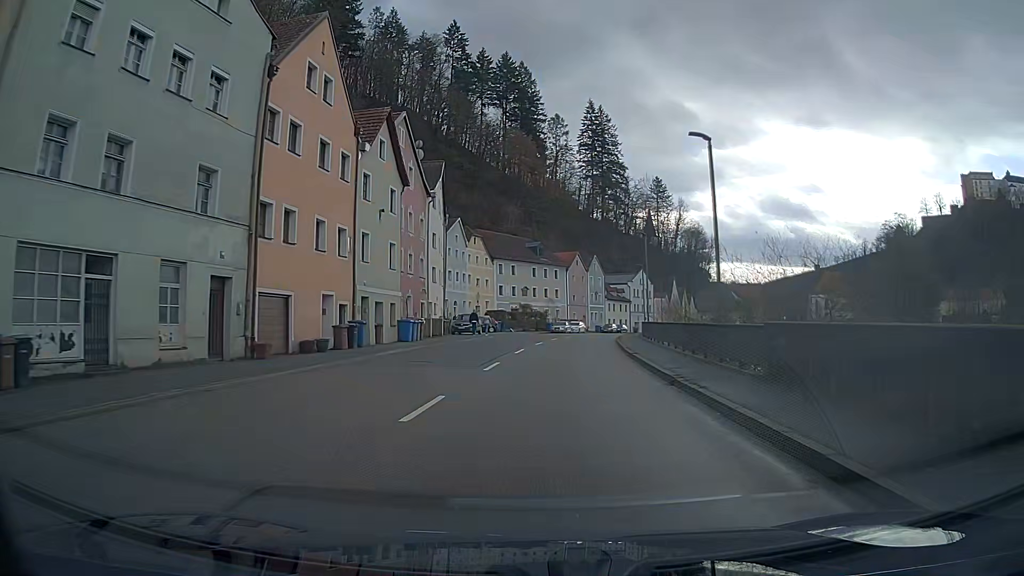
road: primary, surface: asphalt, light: Day
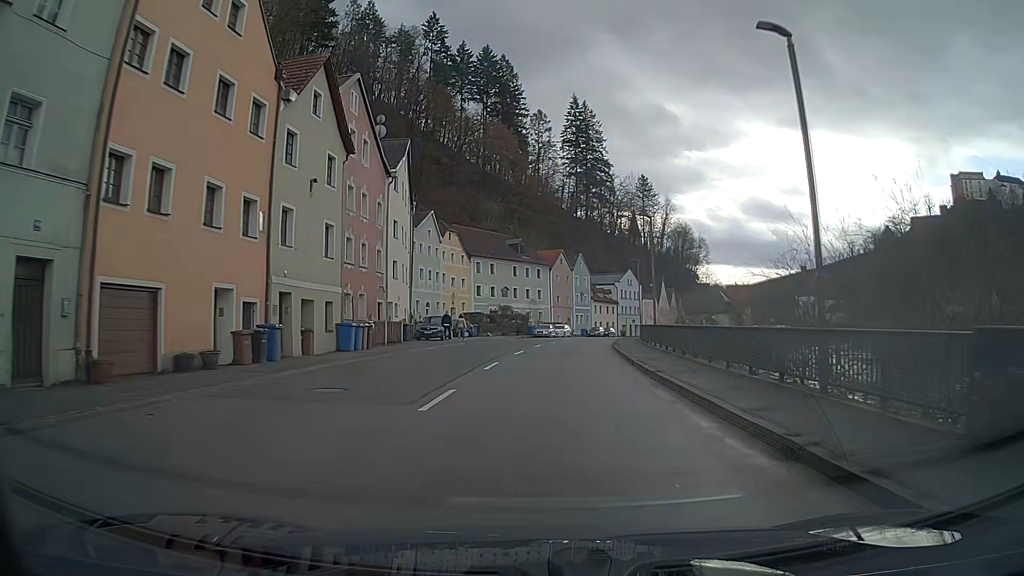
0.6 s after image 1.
(+0.1, +7.5) m; +2°
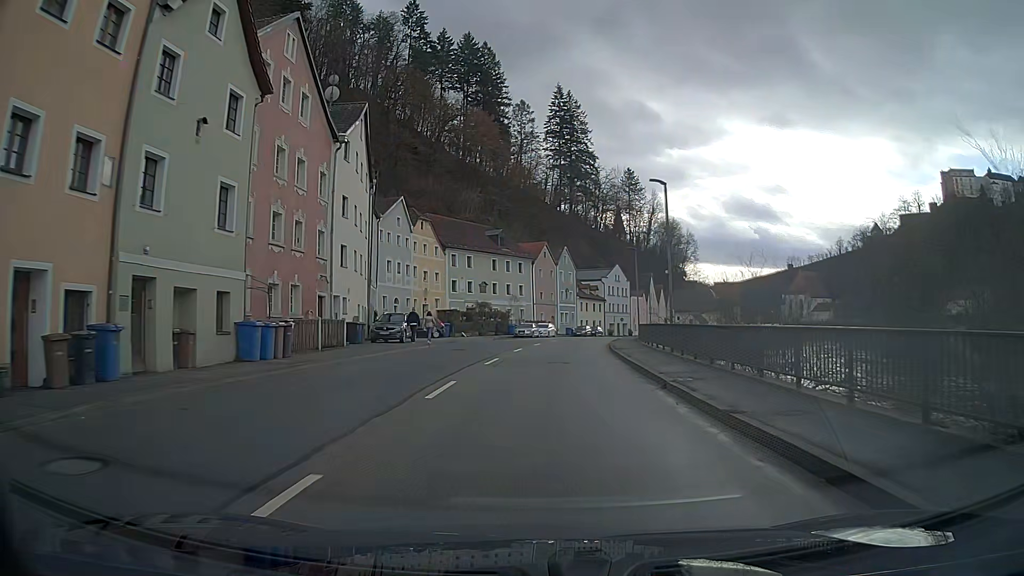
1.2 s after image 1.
(+0.1, +7.5) m; +1°
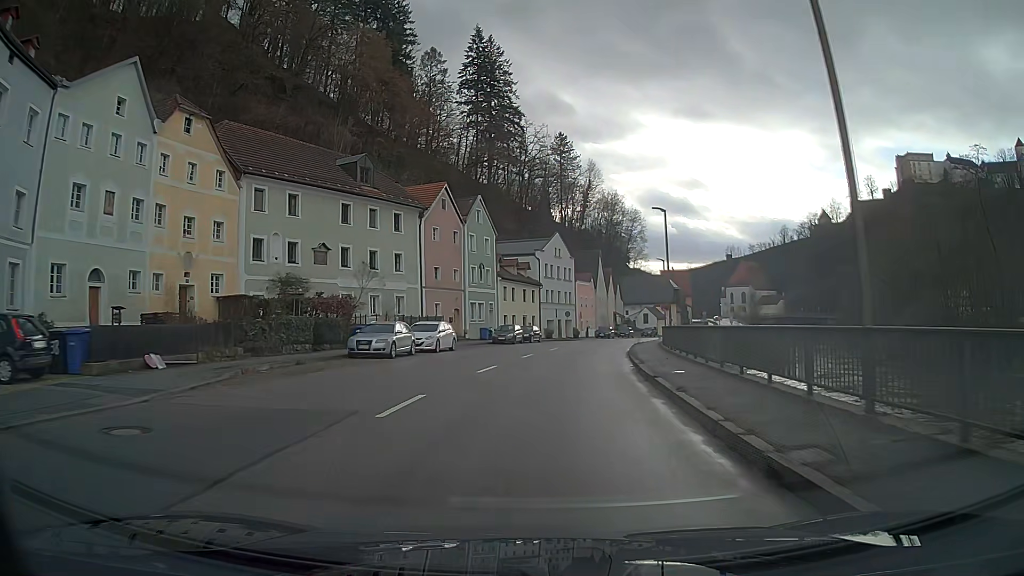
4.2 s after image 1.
(+2.1, +37.9) m; +7°
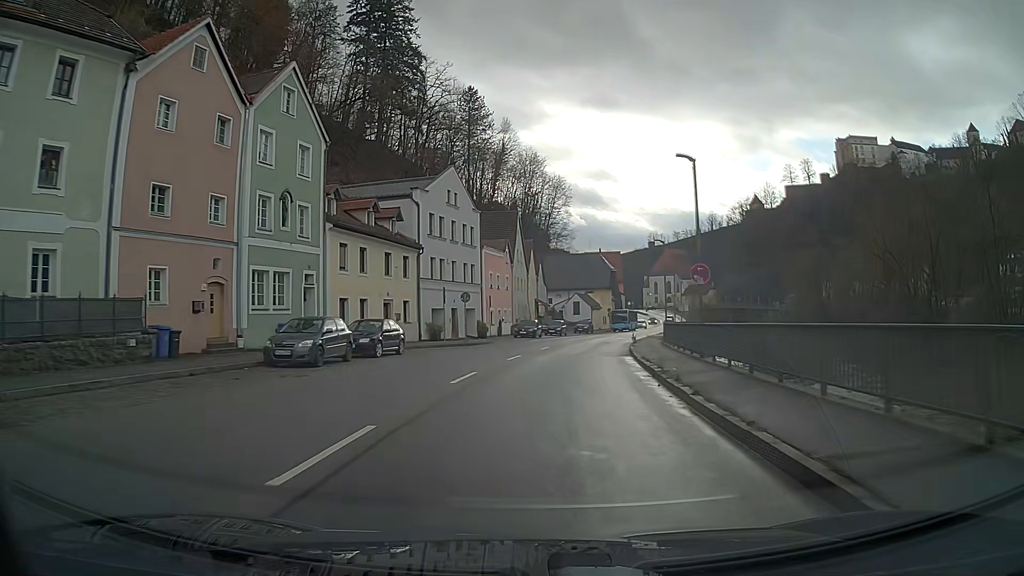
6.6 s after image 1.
(+2.0, +30.6) m; +7°
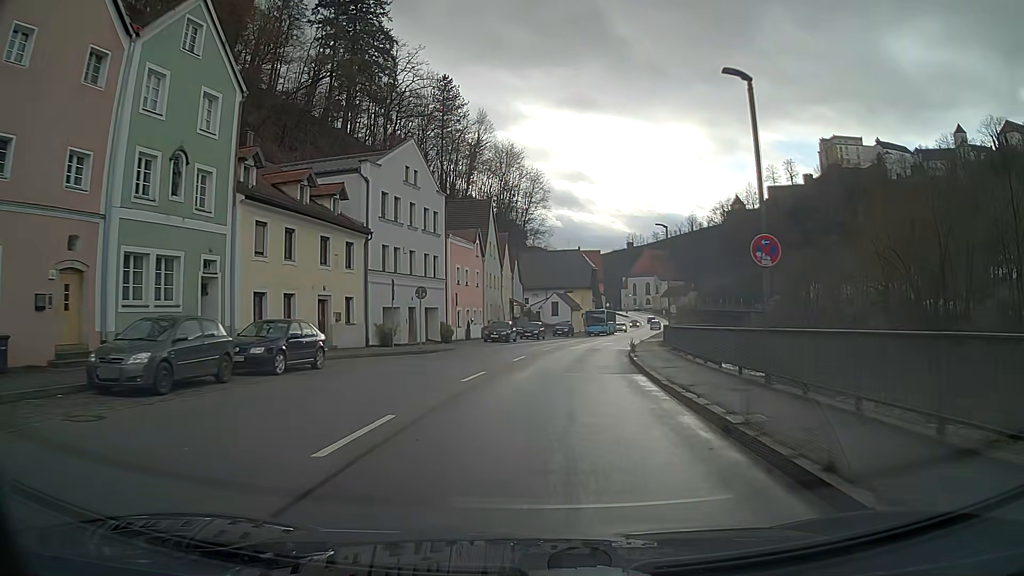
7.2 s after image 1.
(+0.1, +7.7) m; +2°
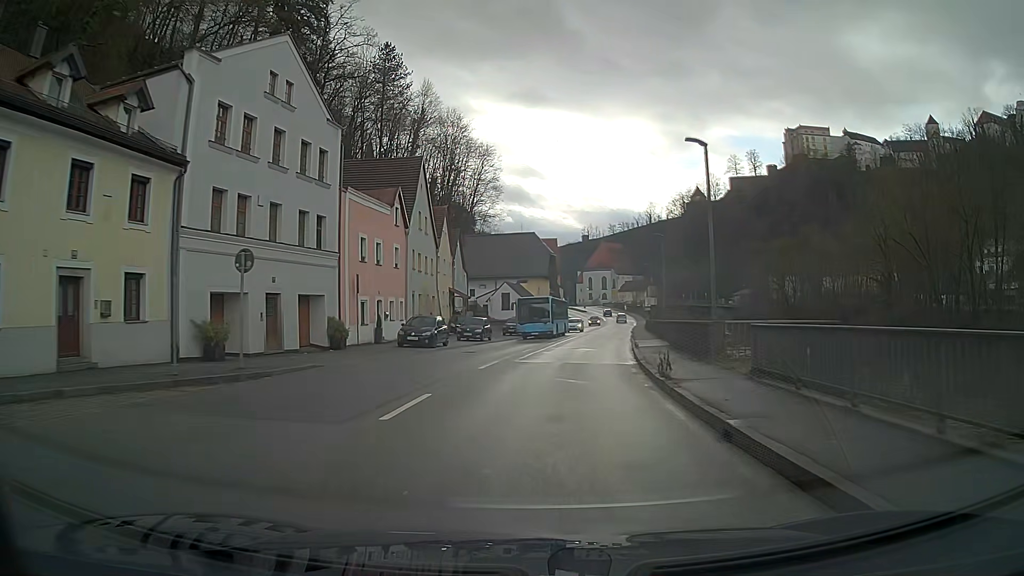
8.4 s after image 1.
(+0.5, +15.5) m; +4°
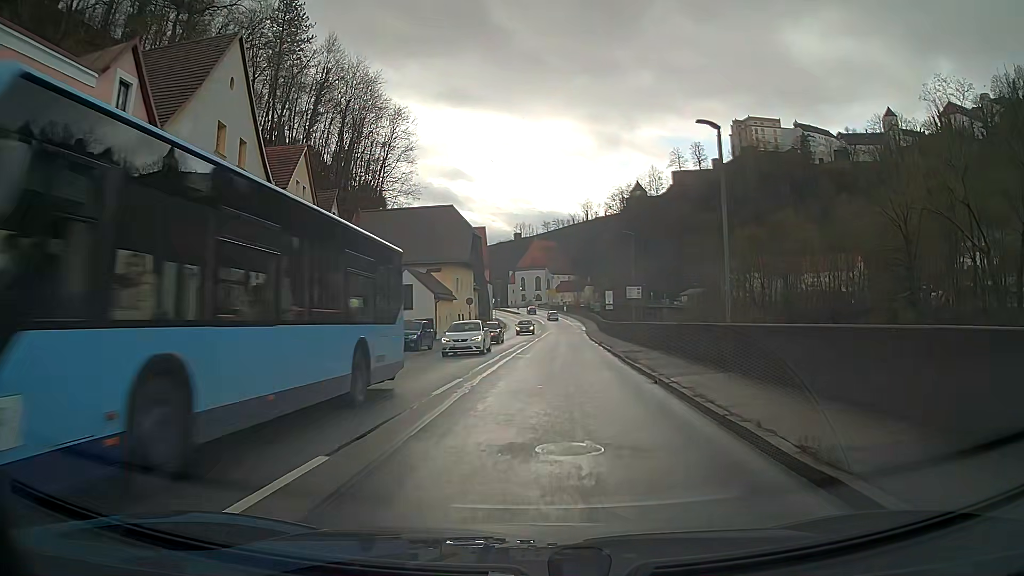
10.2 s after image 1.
(+1.2, +23.2) m; +5°
(0, +10) (+1, +20) (+1, +30) (+1, +40) (+2, +50) (+2, +60) (+2, +70) (+3, +80) (+3, +90) (+3, +100) m
